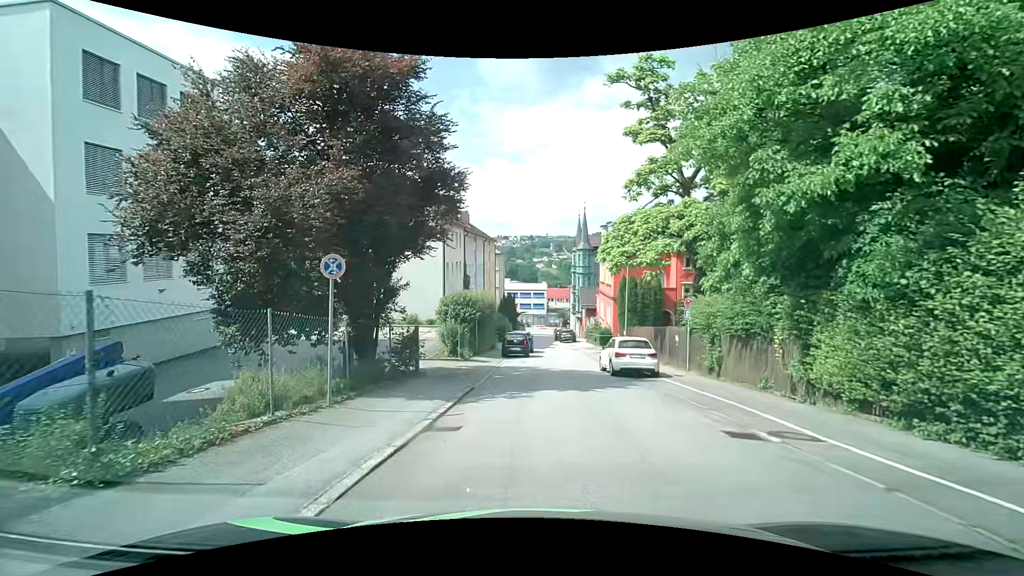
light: Day
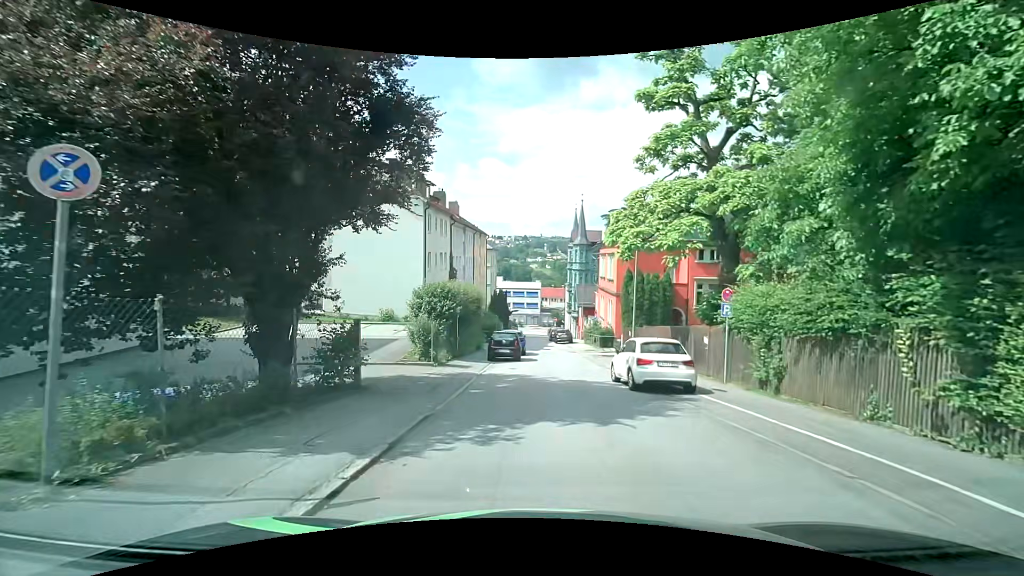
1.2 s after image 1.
(0.0, +4.8) m; +1°
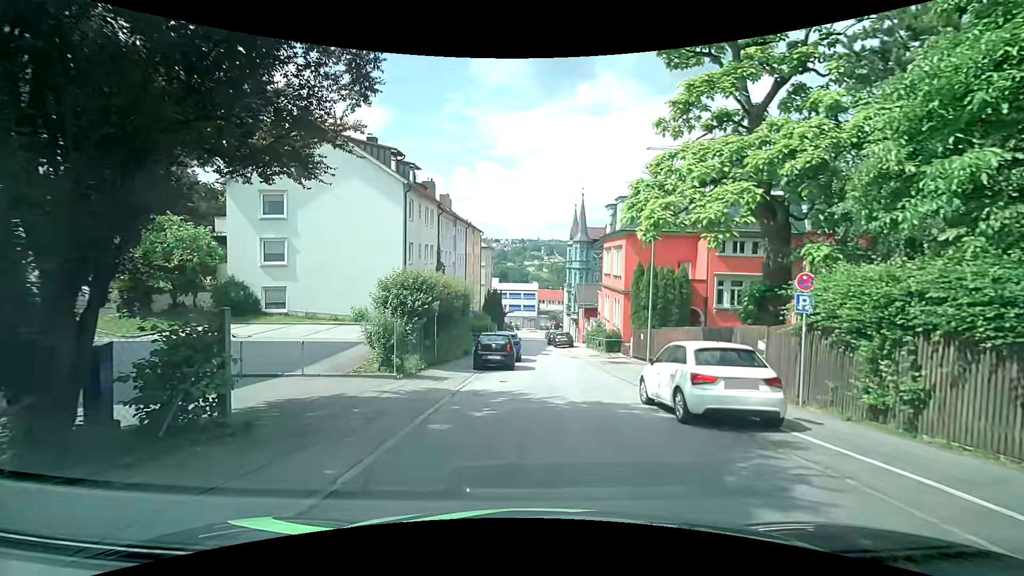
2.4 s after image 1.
(0.0, +4.7) m; 0°
